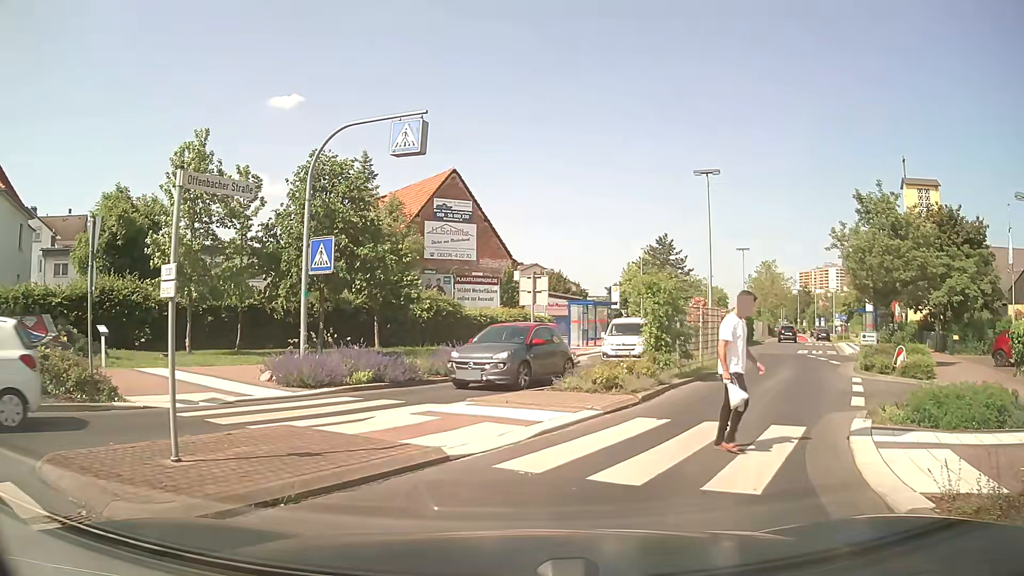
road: secondary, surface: asphalt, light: Day
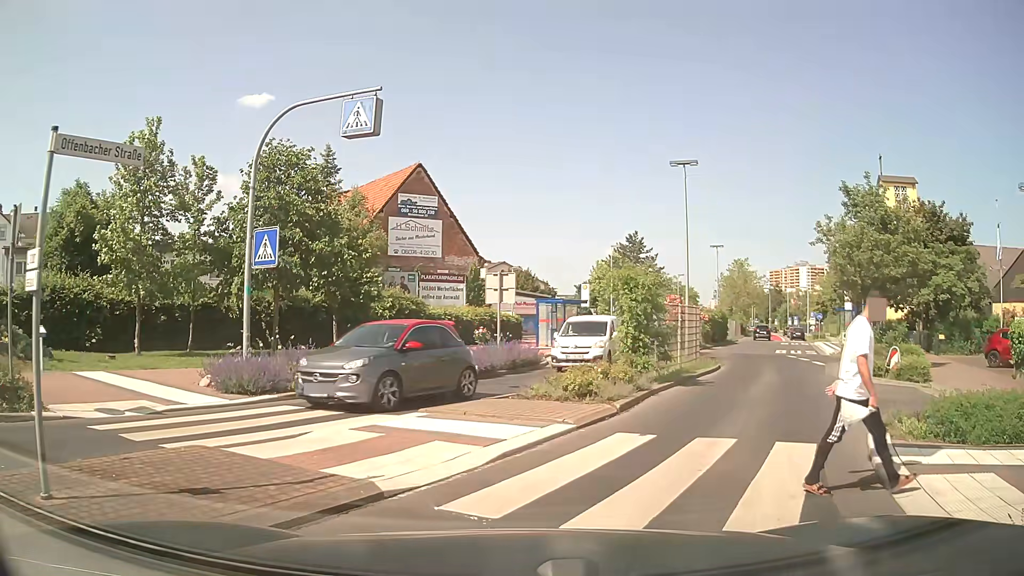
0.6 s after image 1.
(0.0, +1.4) m; +2°
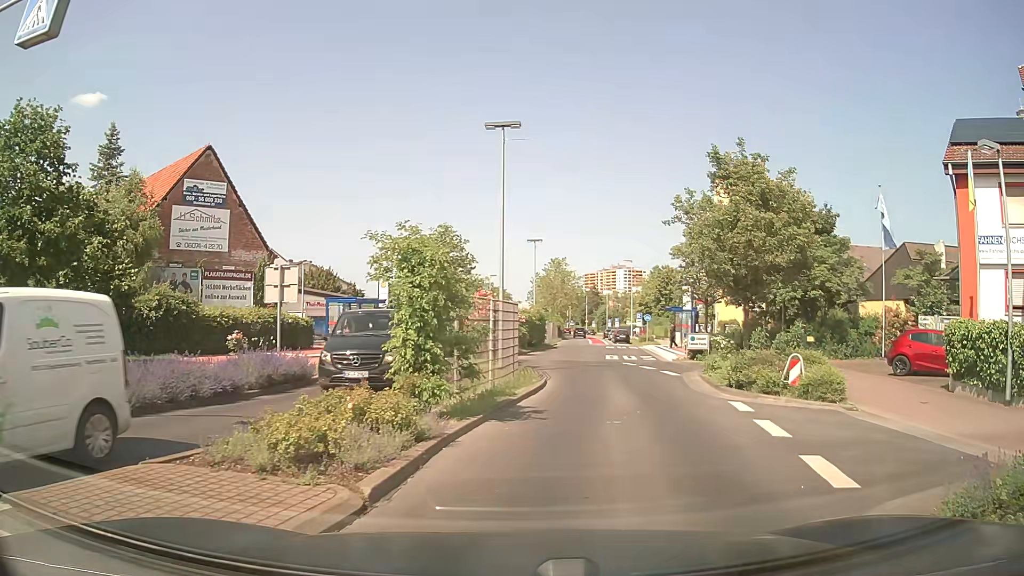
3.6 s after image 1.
(+0.7, +5.6) m; +17°
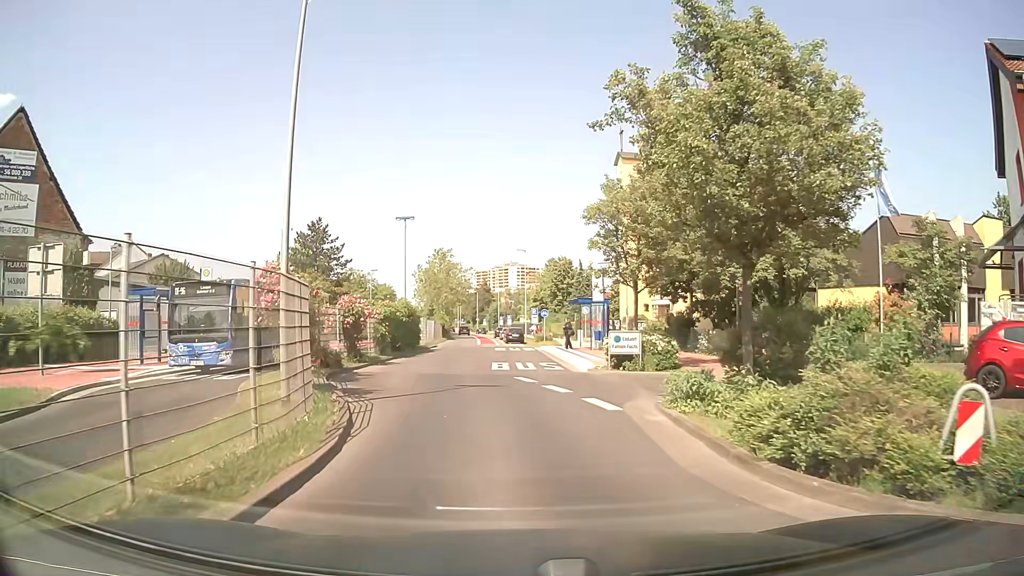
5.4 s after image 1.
(+1.1, +9.9) m; +8°
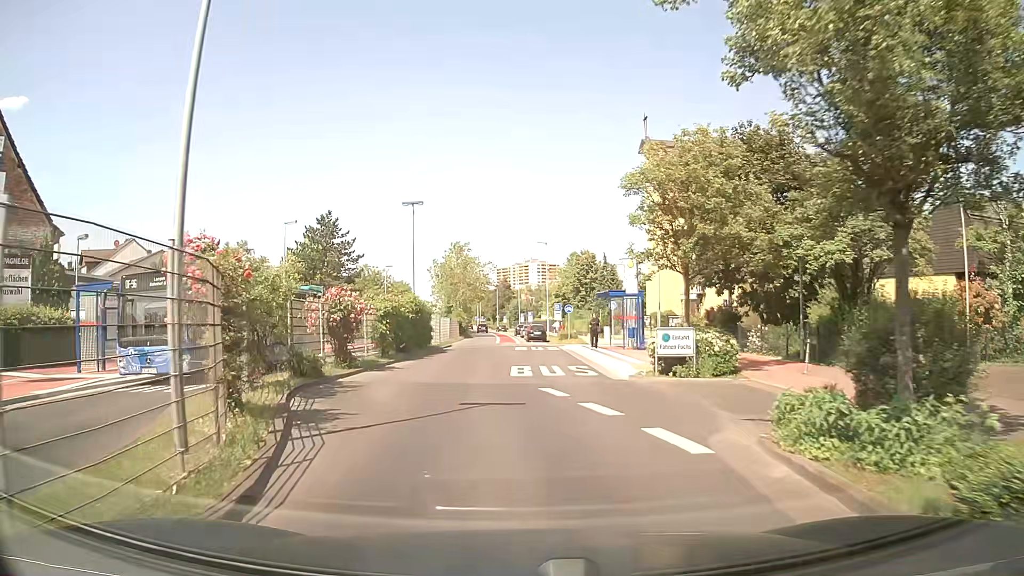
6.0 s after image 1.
(0.0, +4.3) m; -2°
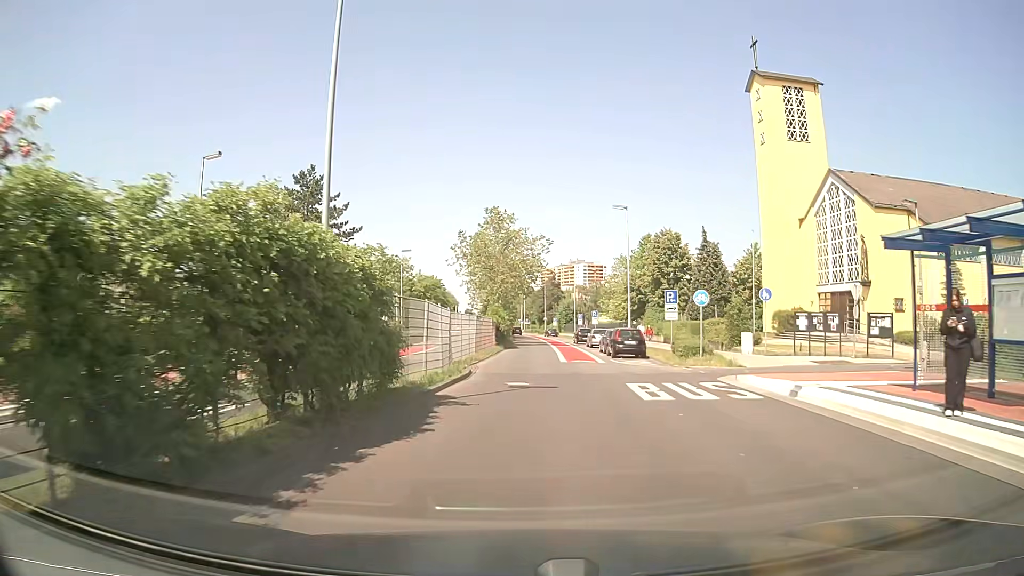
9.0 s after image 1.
(-1.7, +24.5) m; -3°
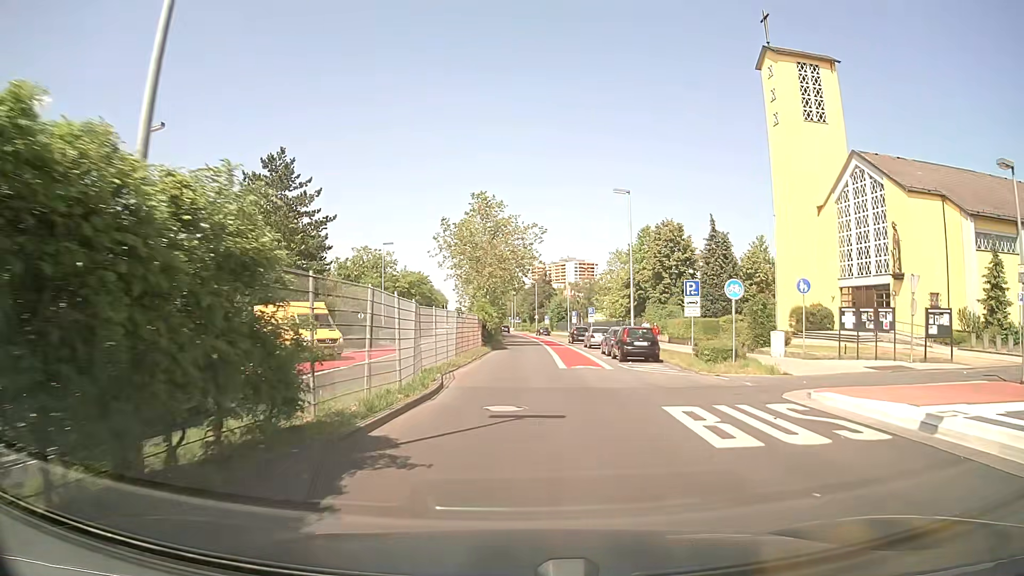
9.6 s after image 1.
(0.0, +5.3) m; +1°
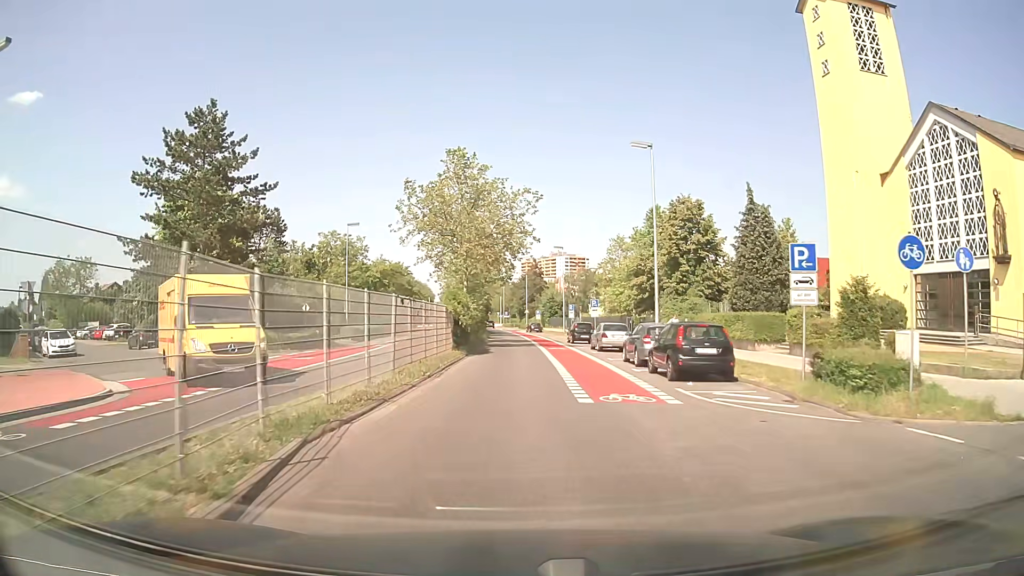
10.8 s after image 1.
(+0.1, +11.0) m; +1°
(0, +10) (0, +20) (0, +30) (0, +40) (0, +50) (-1, +60) (-1, +70) (-1, +80) (-2, +90) (-3, +100) m
